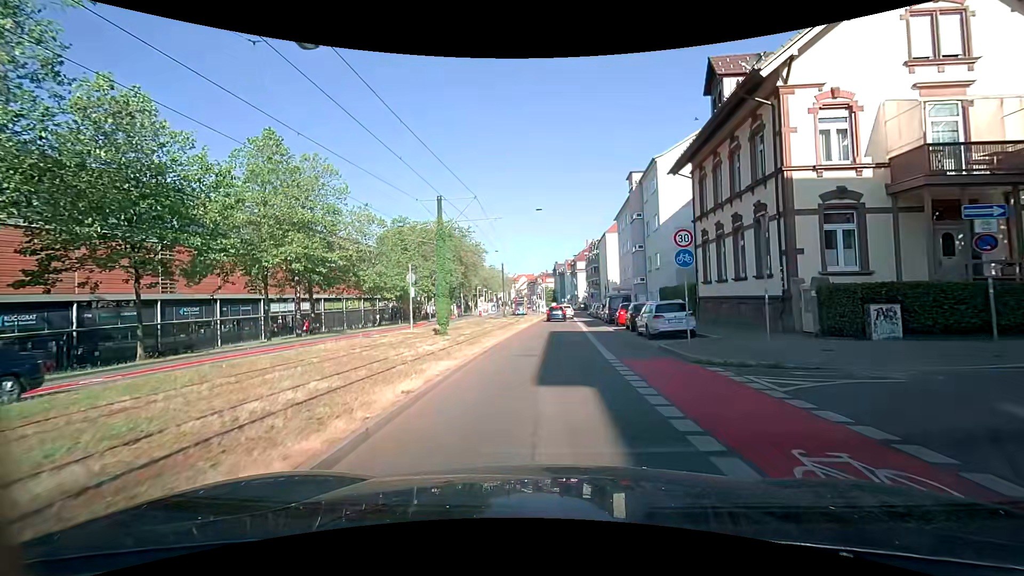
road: secondary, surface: asphalt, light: Day
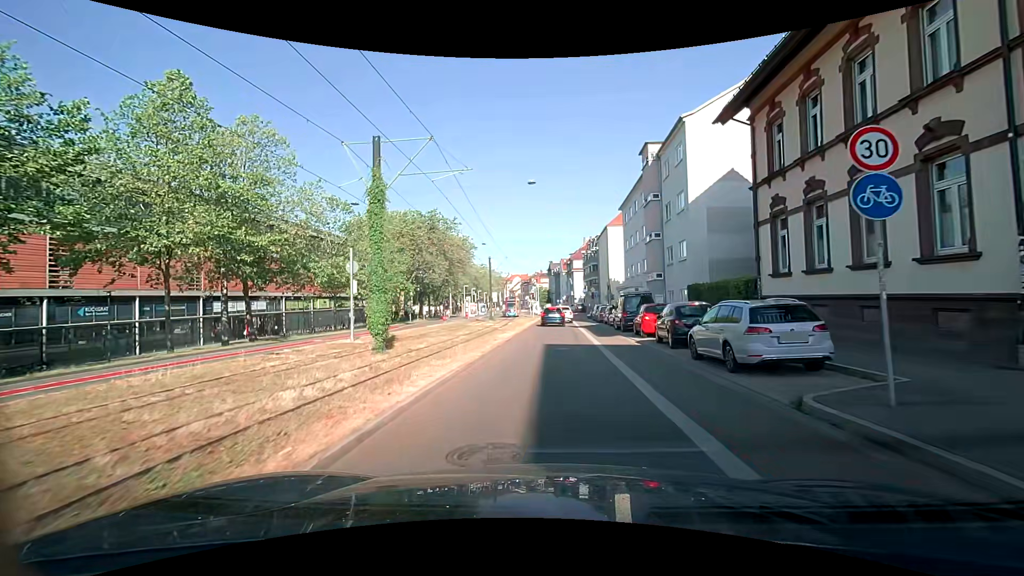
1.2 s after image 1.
(+0.2, +9.0) m; +1°
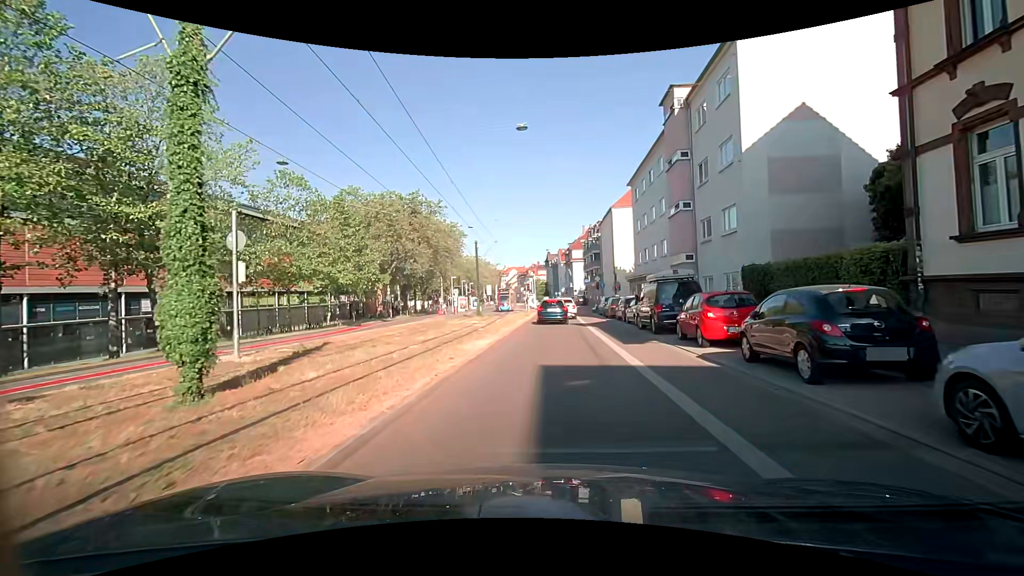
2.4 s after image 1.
(+0.1, +8.3) m; -1°
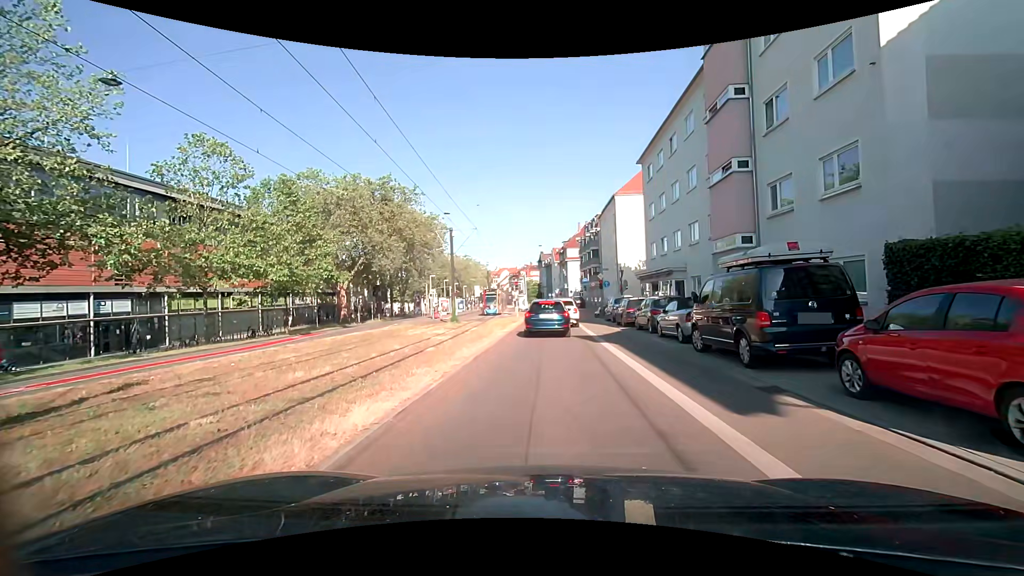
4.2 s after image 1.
(+0.3, +8.9) m; +1°
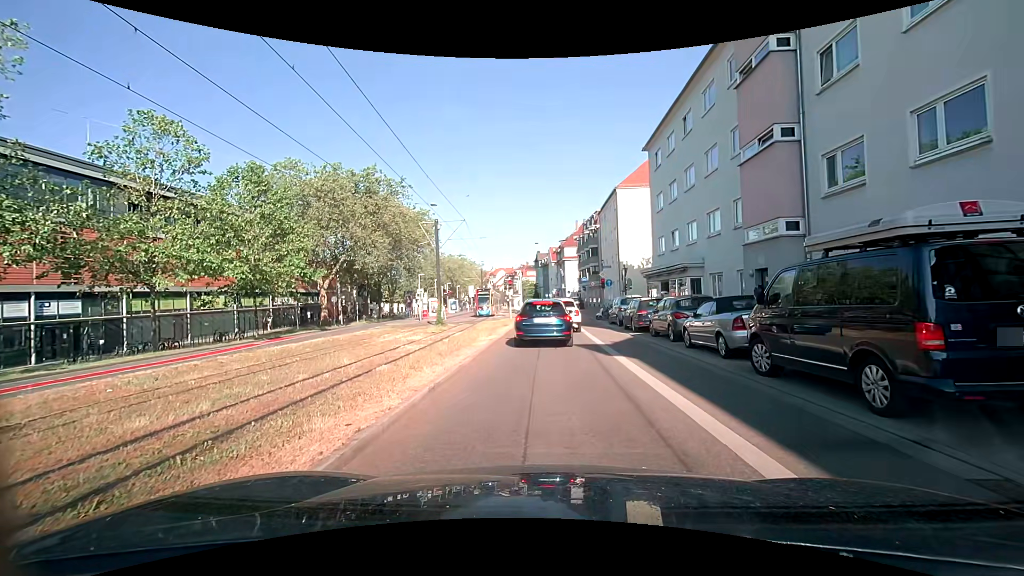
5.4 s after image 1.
(+0.1, +3.8) m; +3°
